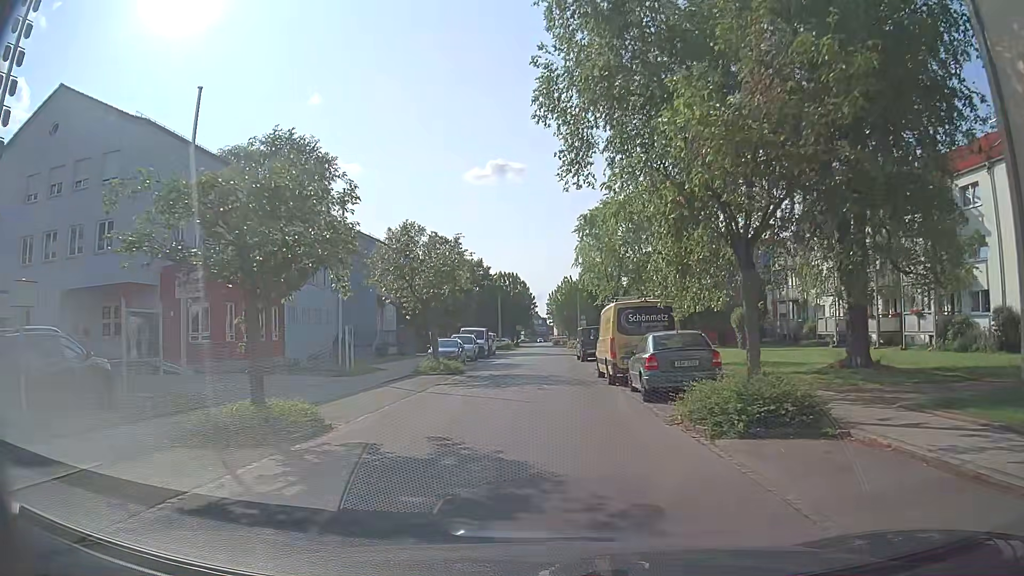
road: residential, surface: asphalt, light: Day
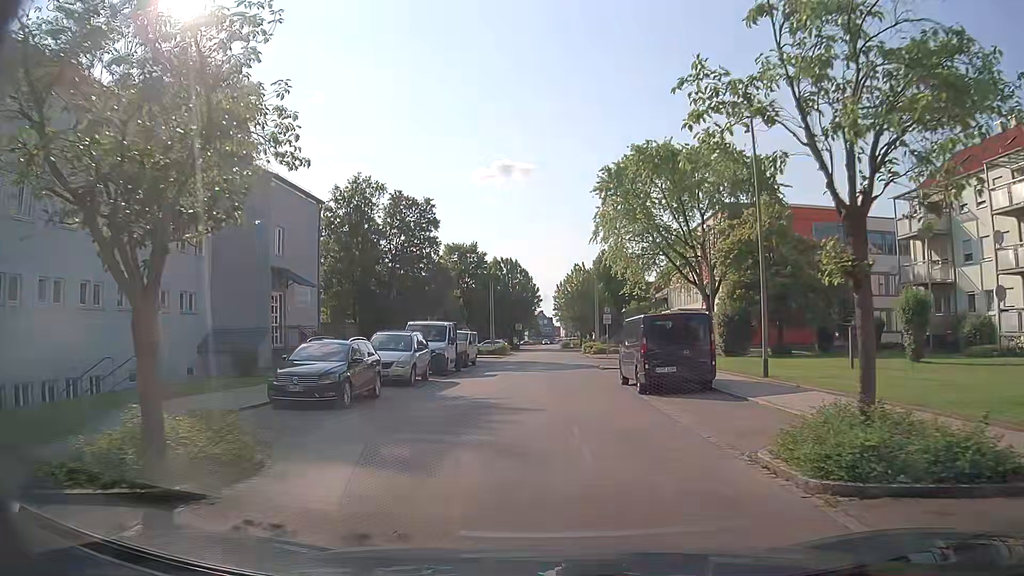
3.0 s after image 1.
(-0.3, +21.6) m; -1°
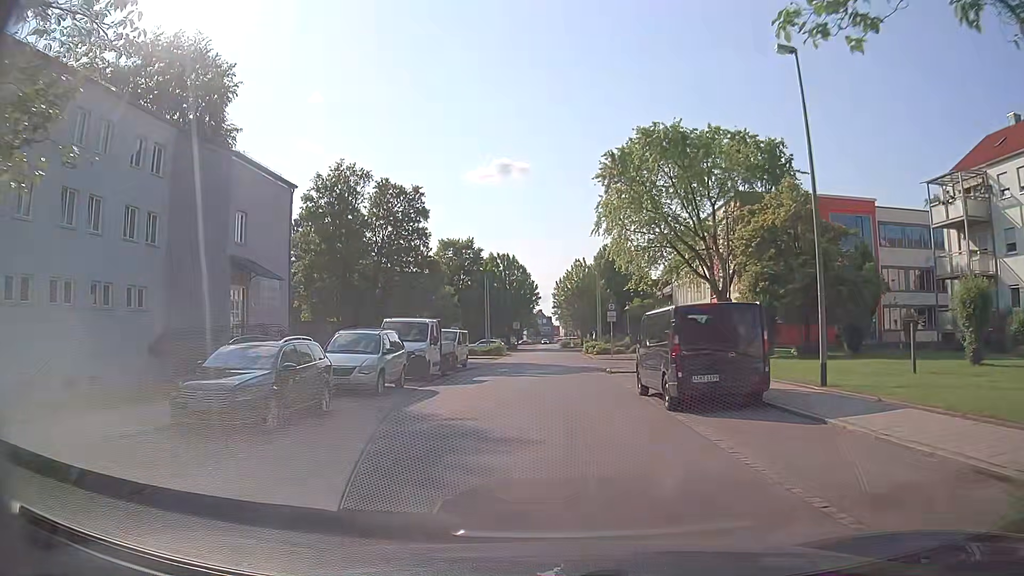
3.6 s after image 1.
(0.0, +4.2) m; 0°
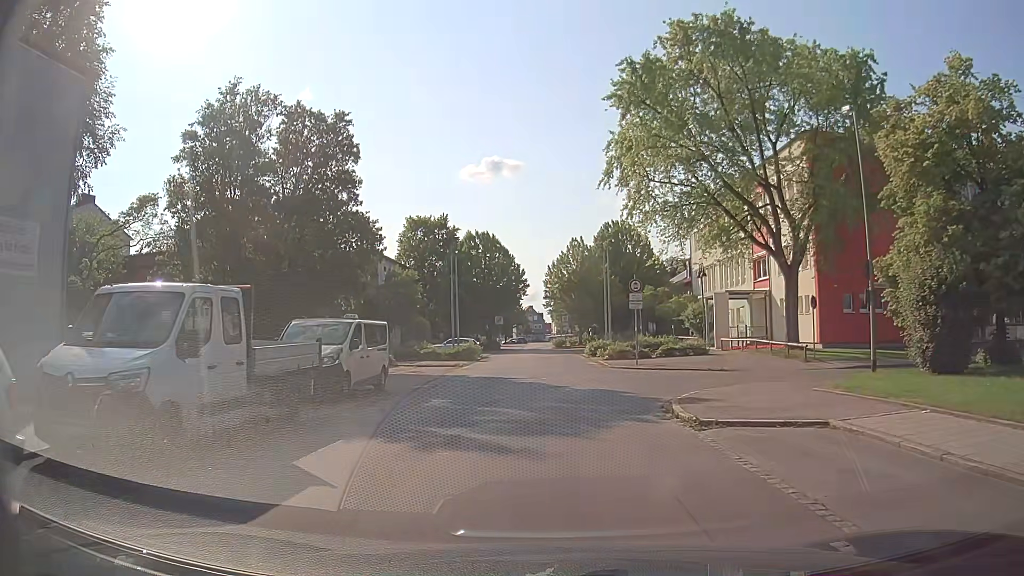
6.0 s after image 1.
(+0.2, +16.6) m; +1°
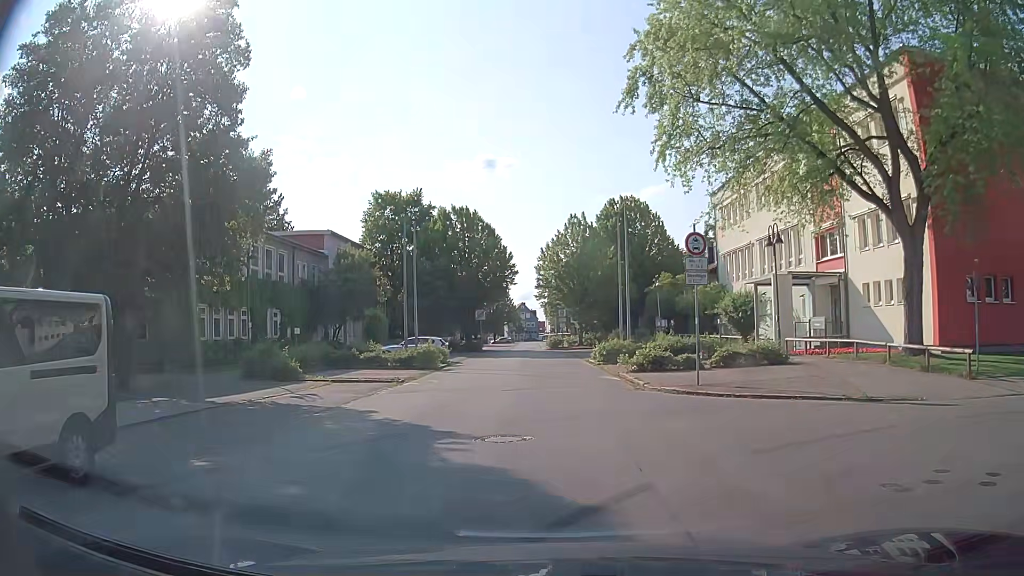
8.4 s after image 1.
(+0.1, +12.8) m; +1°
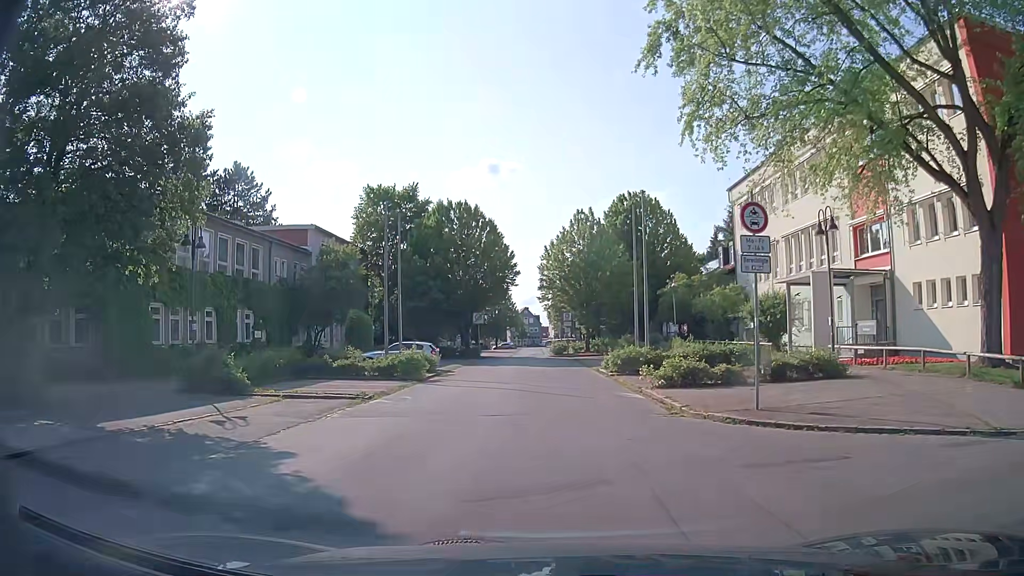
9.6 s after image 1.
(0.0, +4.5) m; 0°
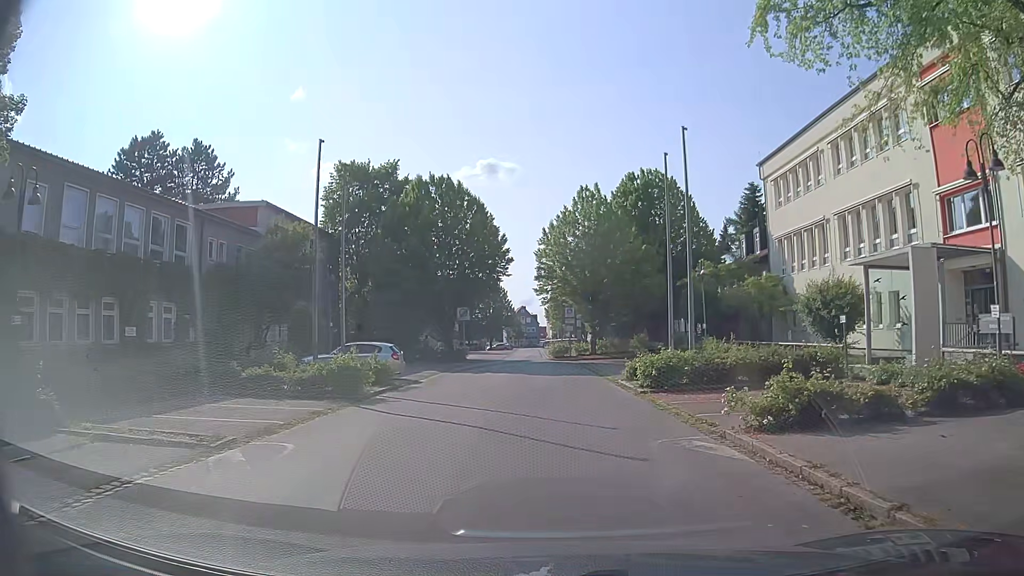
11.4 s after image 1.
(-0.1, +8.7) m; 0°
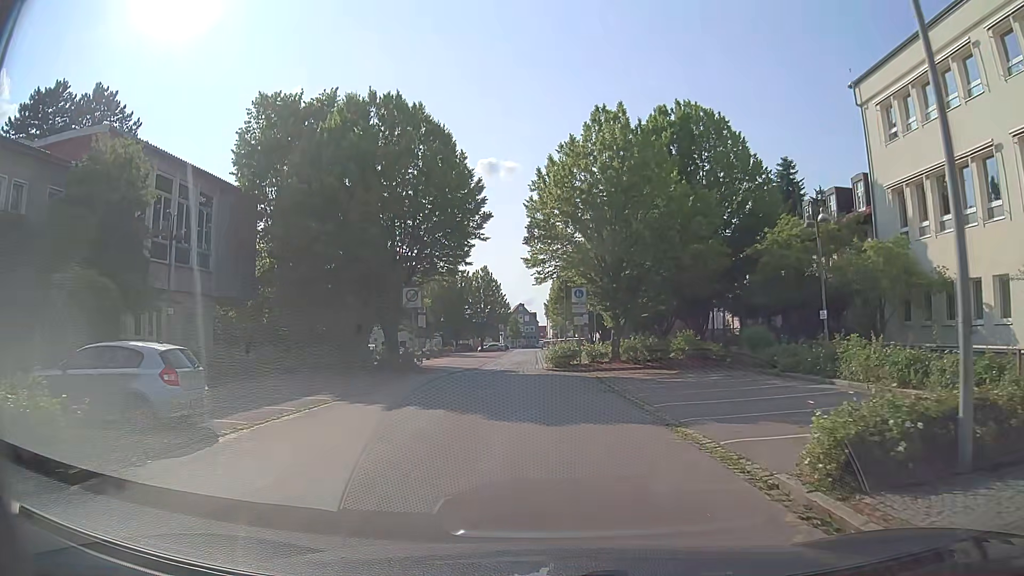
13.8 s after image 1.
(+0.3, +15.8) m; +1°
